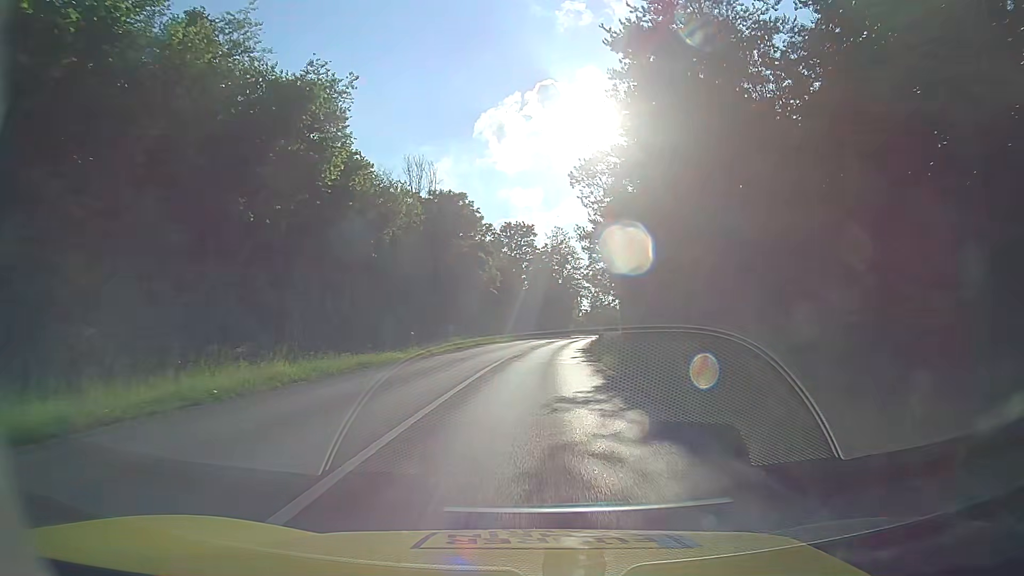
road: tertiary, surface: asphalt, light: Day
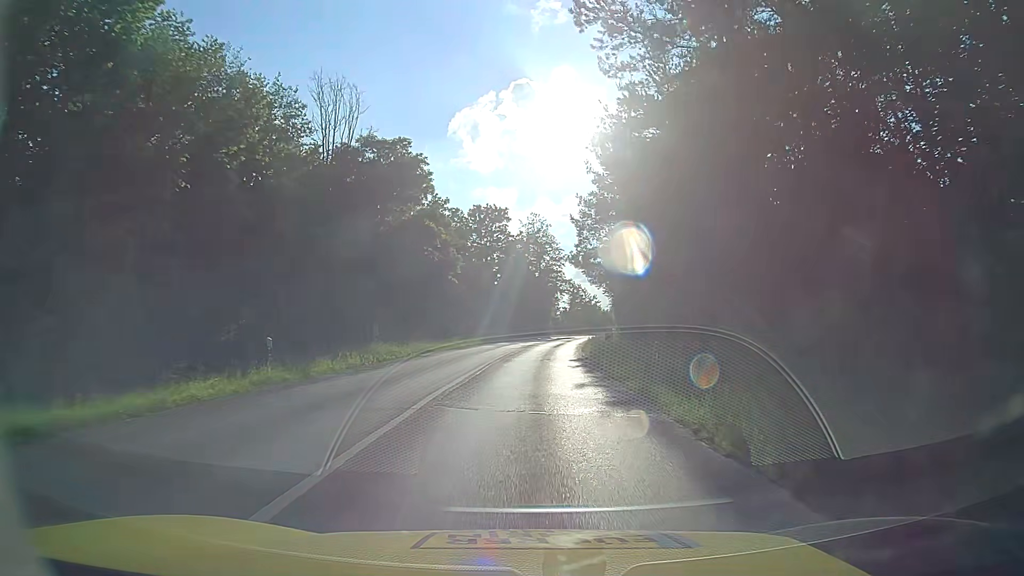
(+0.4, +15.5) m; +3°
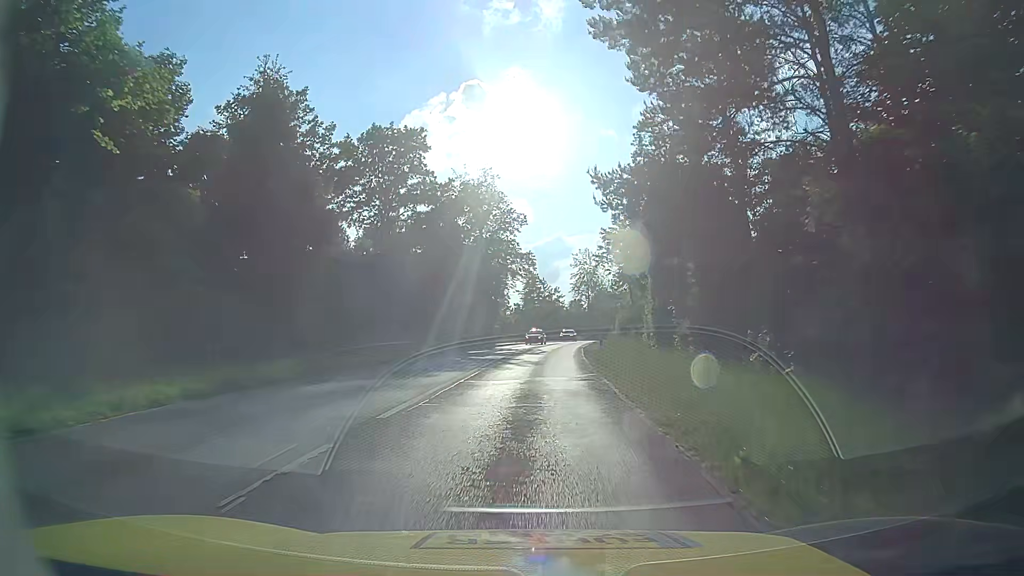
(+1.2, +39.6) m; +4°
(0, +10) (0, +20) (+1, +30) (+1, +40) (+2, +50) (+3, +60) (+5, +70) (+6, +80) (+8, +89) (+10, +99) m
